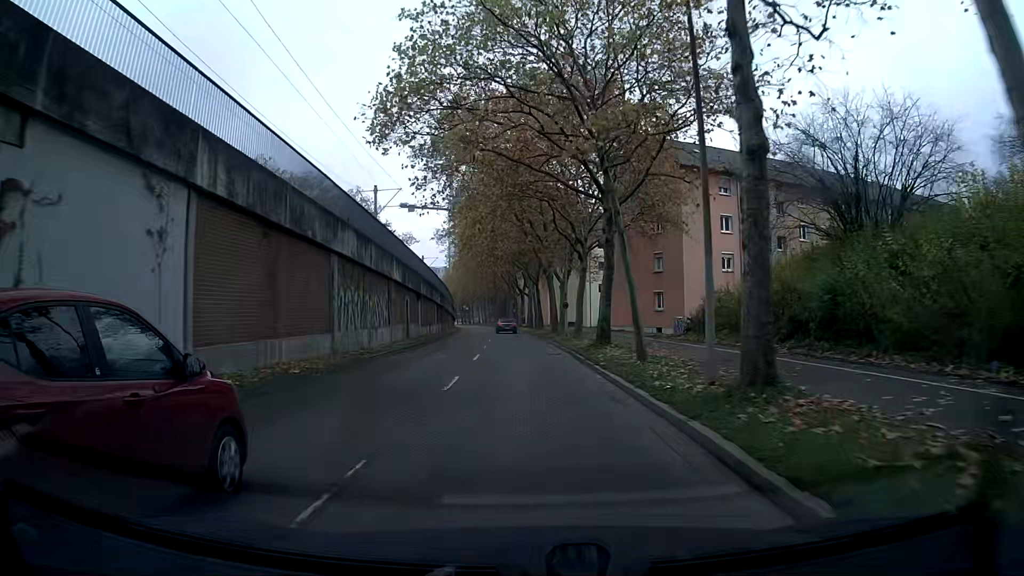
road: tertiary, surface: asphalt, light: Day
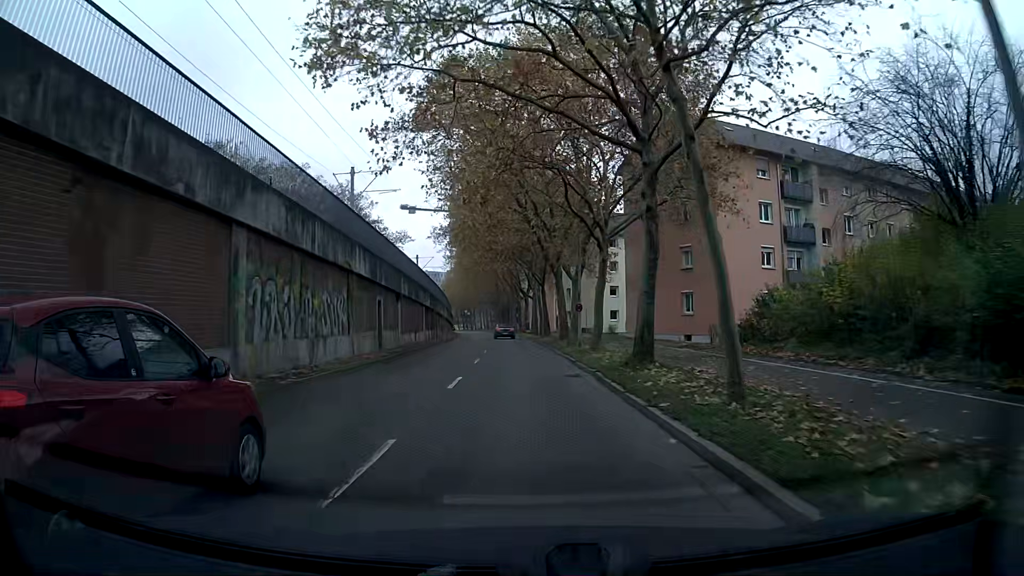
(0.0, +7.7) m; -1°
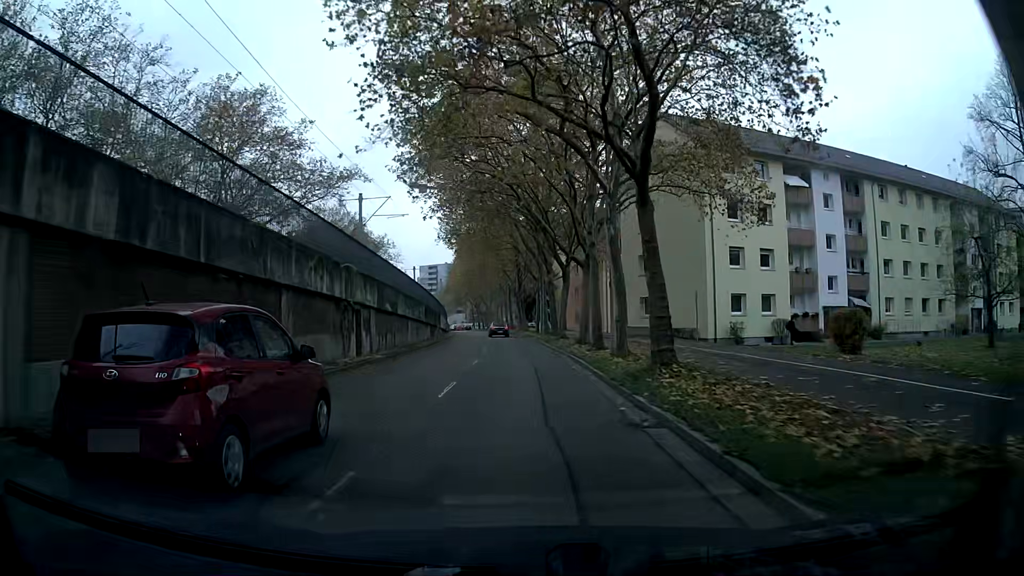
(-0.9, +38.3) m; -2°
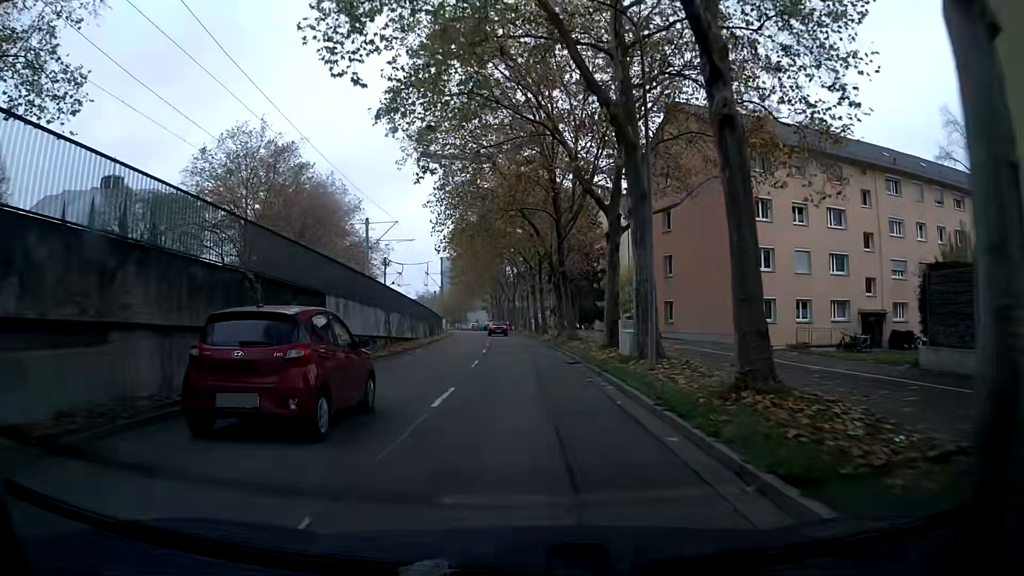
(-0.8, +38.2) m; -2°
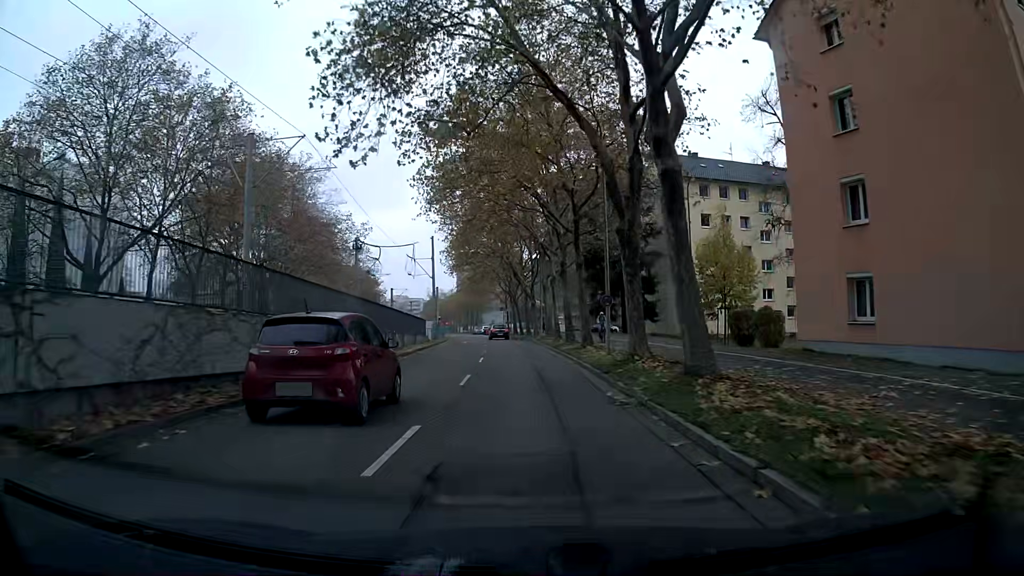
(-0.4, +22.9) m; -3°
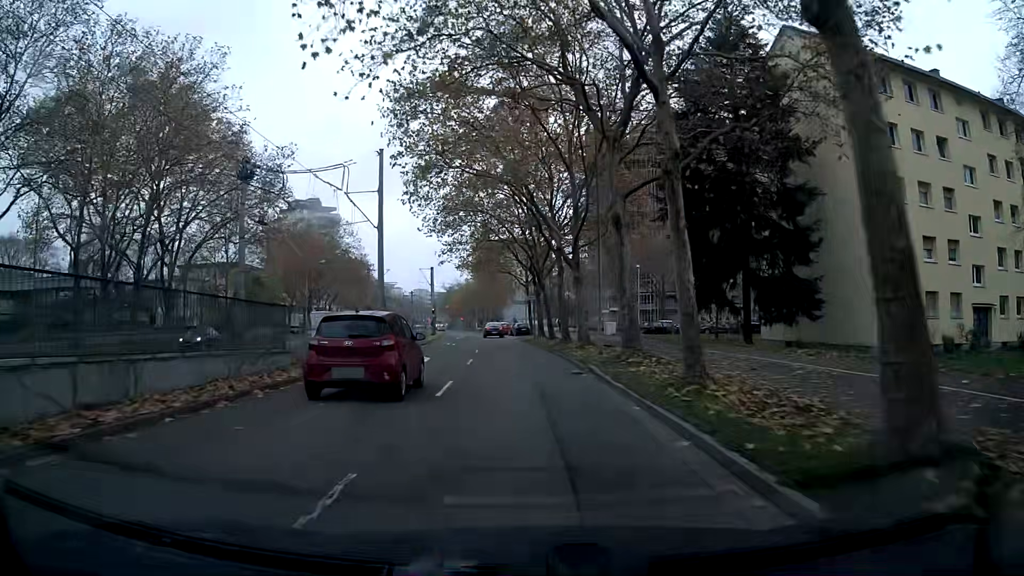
(-0.9, +30.1) m; -3°
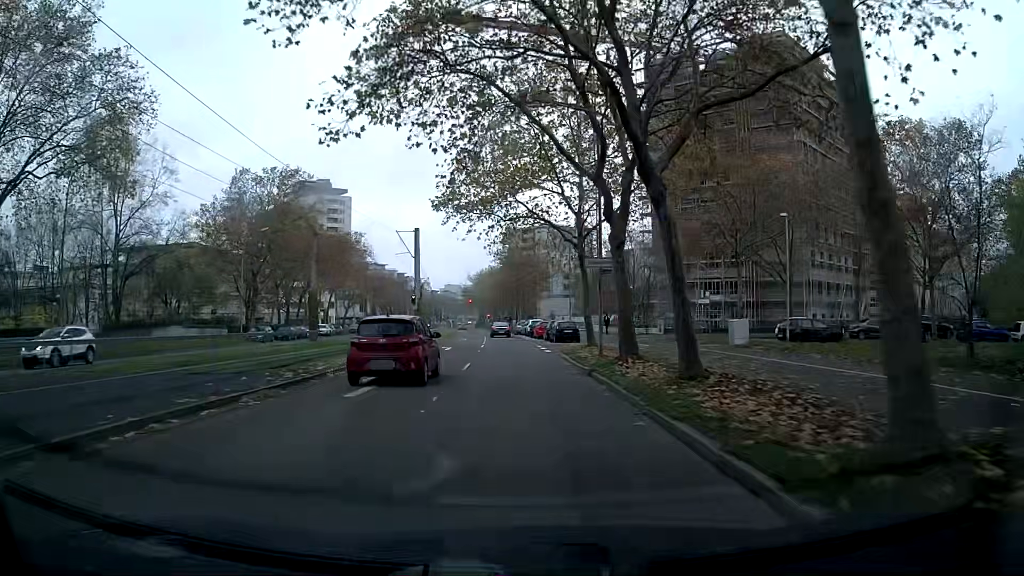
(-0.6, +29.5) m; -3°
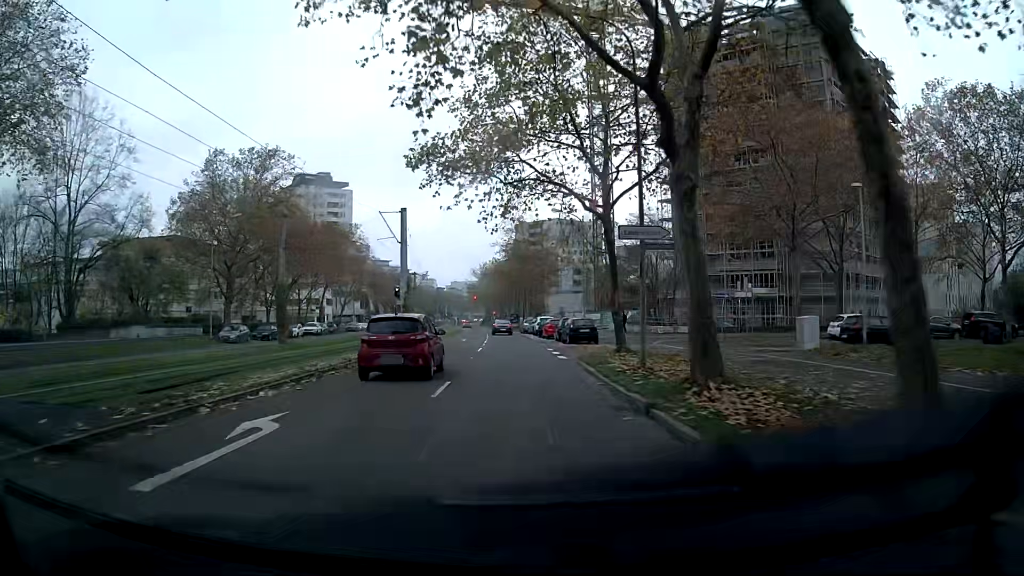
(-0.1, +7.3) m; -1°
(0, +10) (0, +20) (0, +30) (-1, +40) (-1, +50) (-2, +60) (-2, +70) (-3, +80) (-4, +90) (-5, +100) m
